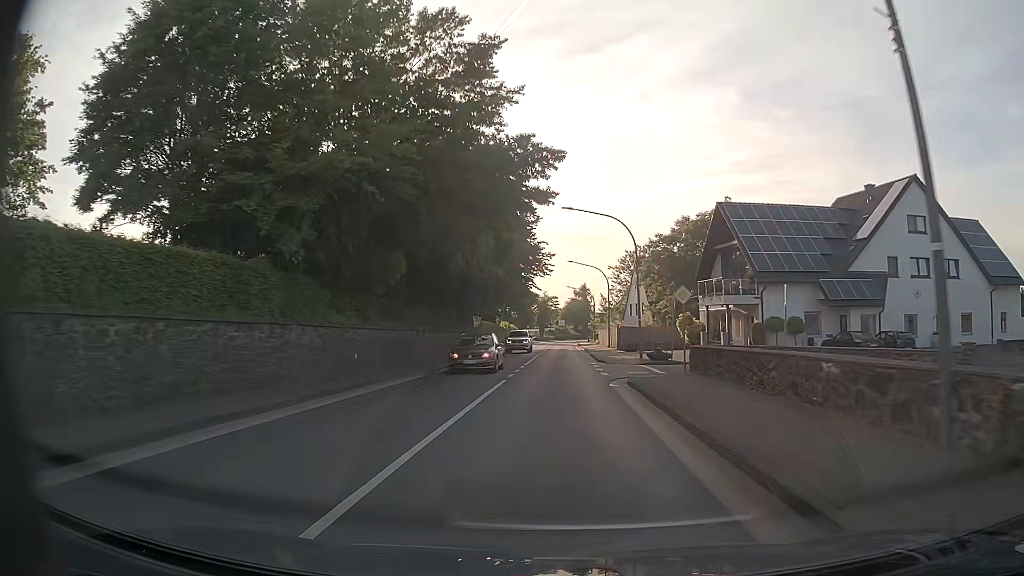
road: primary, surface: asphalt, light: Day
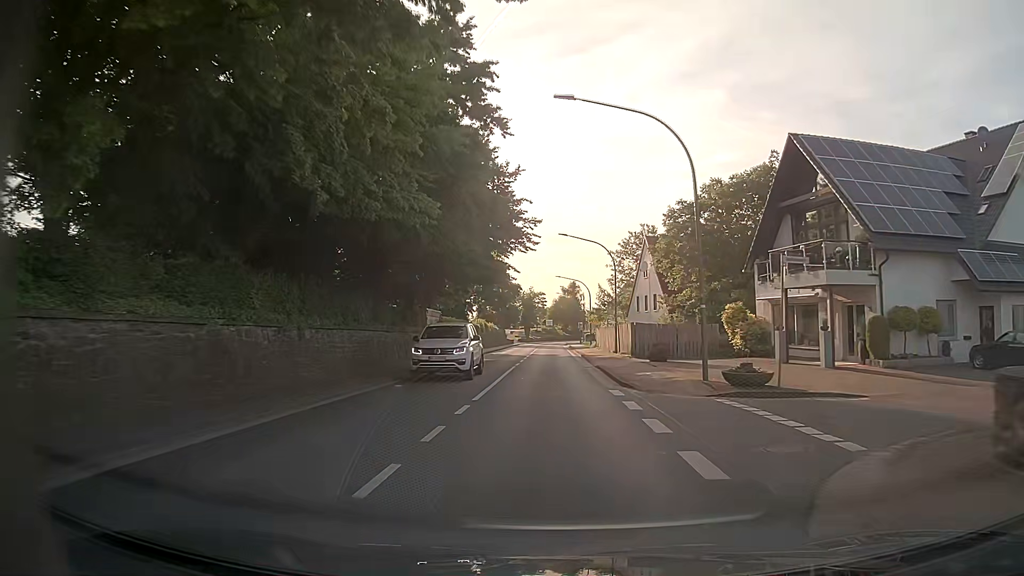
(+0.2, +16.4) m; +1°
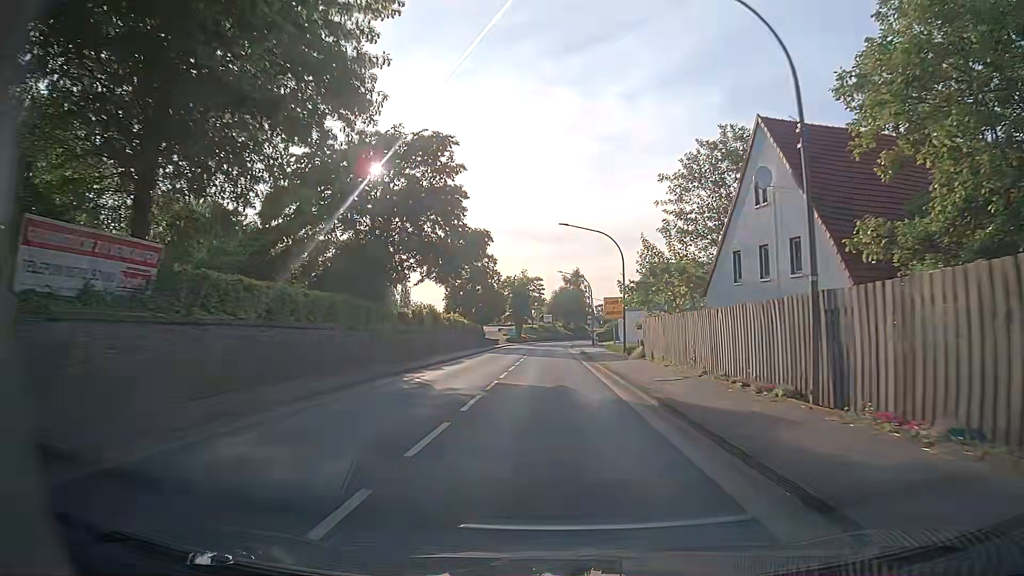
(-0.1, +33.1) m; -1°
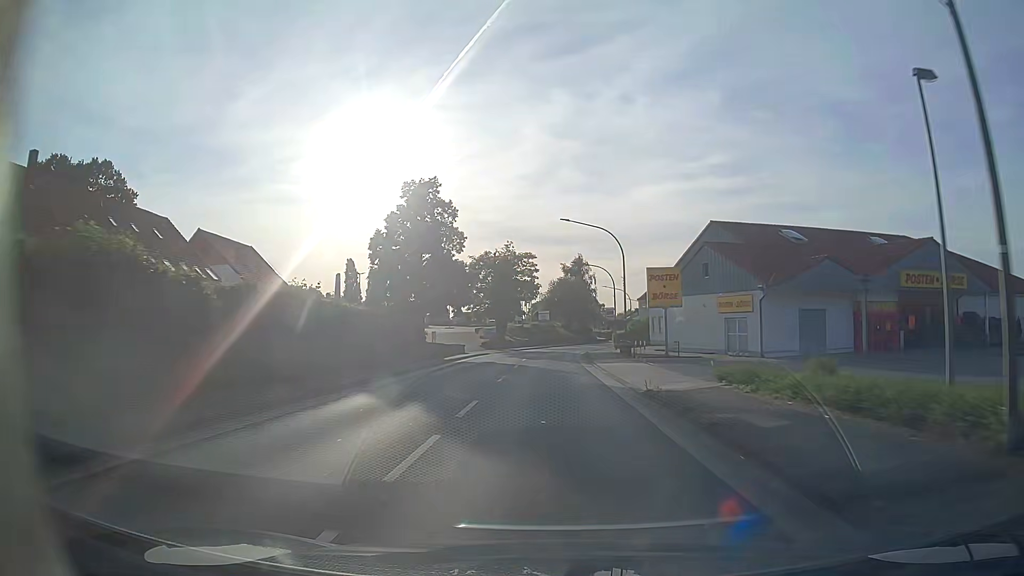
(+0.3, +33.4) m; +1°
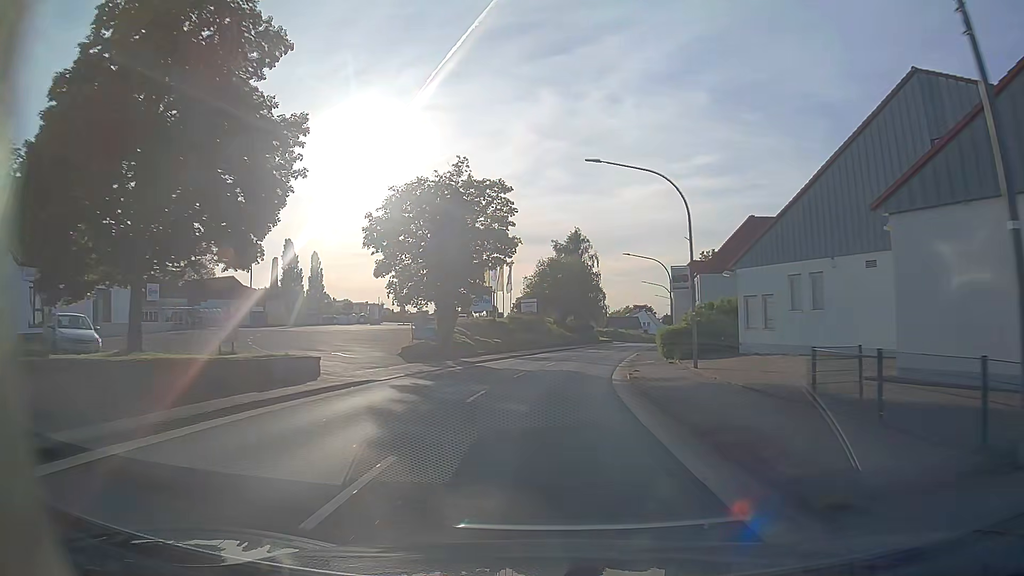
(+0.2, +34.1) m; +1°
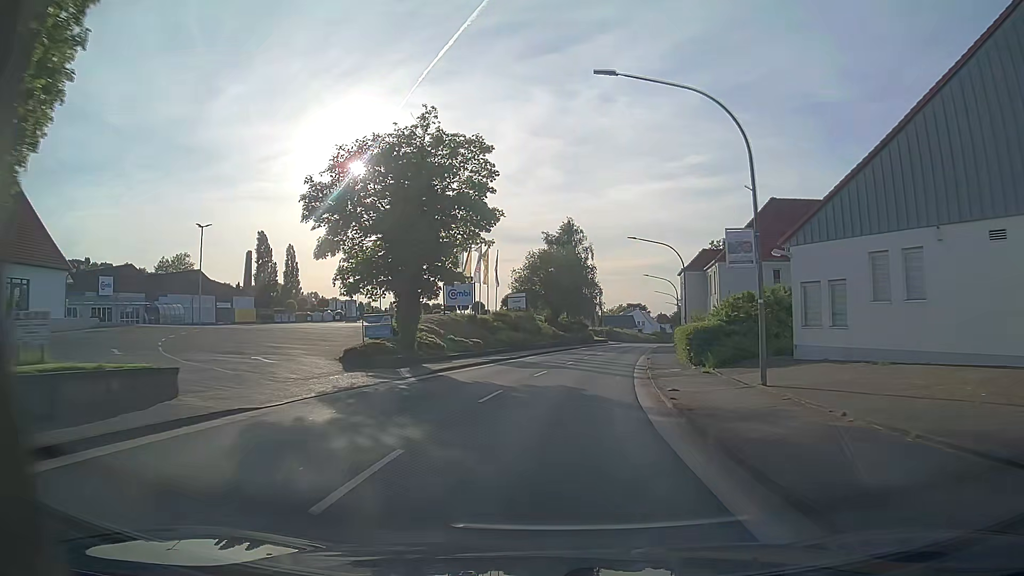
(+0.1, +8.7) m; +1°
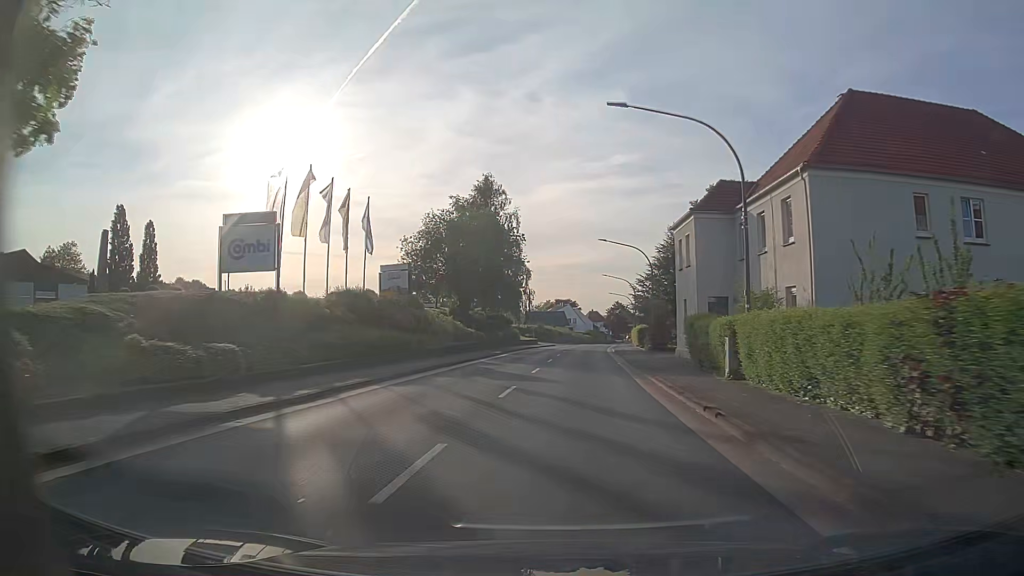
(+1.2, +26.3) m; +6°
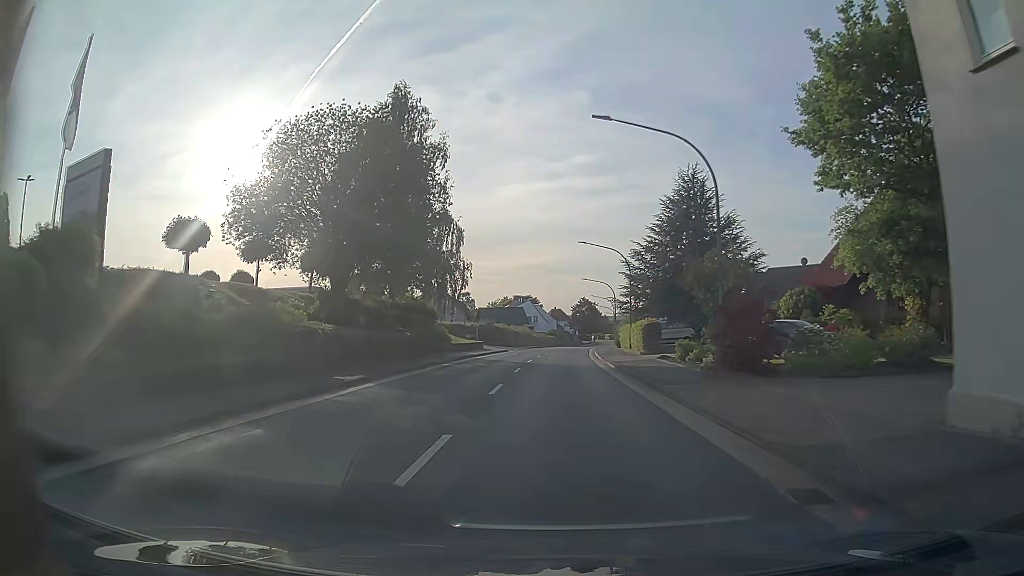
(+0.9, +26.6) m; +3°
(0, +10) (0, +20) (+1, +30) (+1, +40) (+1, +50) (+2, +60) (+3, +70) (+3, +80) (+4, +90) (+5, +100) m
